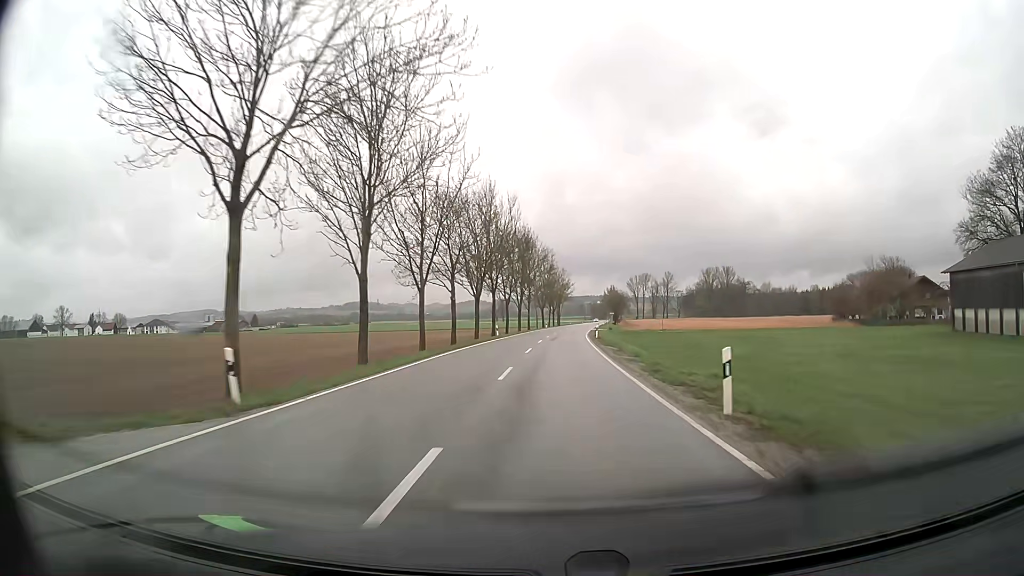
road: tertiary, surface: asphalt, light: Day
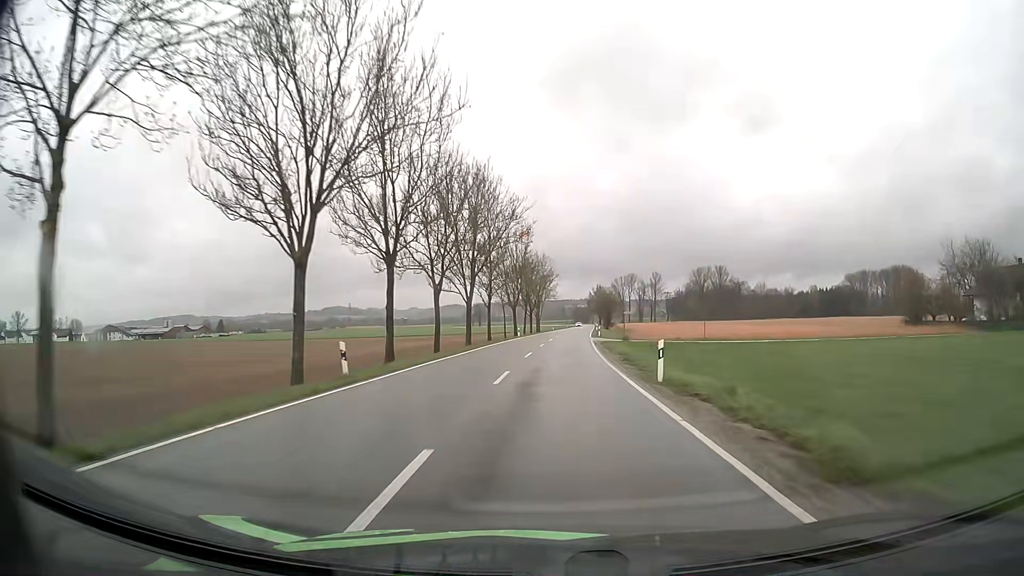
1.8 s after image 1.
(+0.6, +36.9) m; +2°
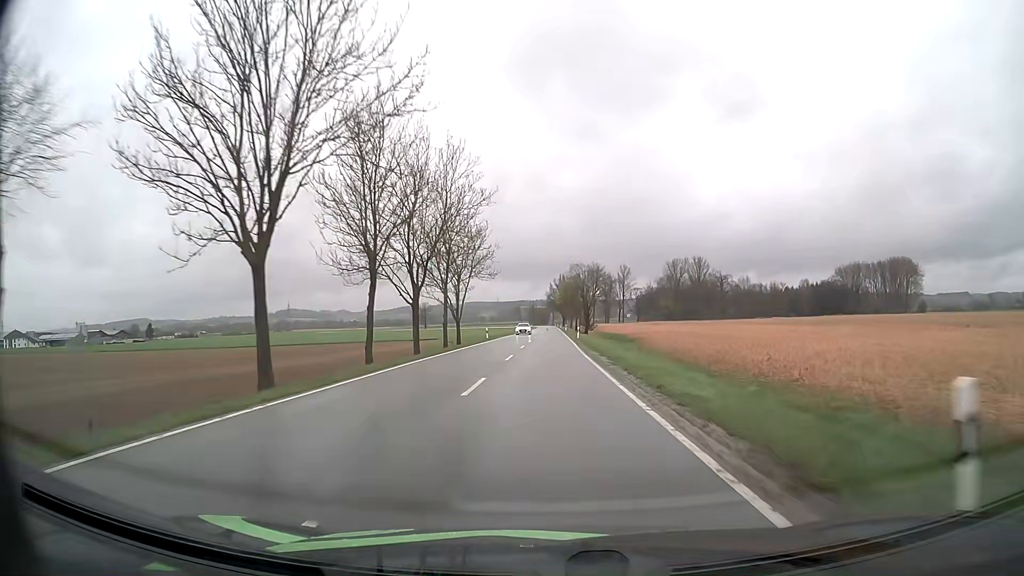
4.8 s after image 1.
(+2.2, +63.5) m; +4°
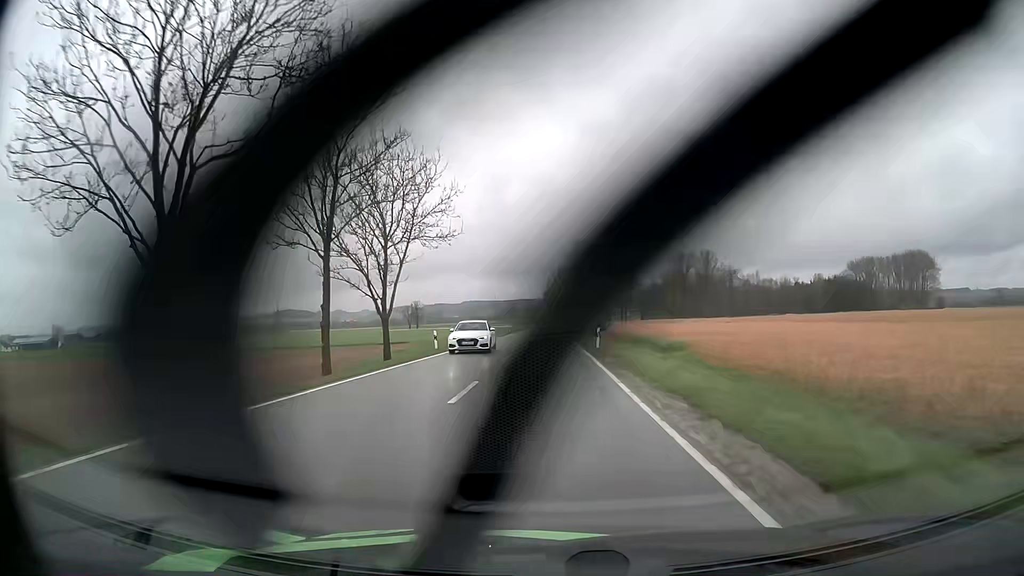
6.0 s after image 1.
(0.0, +25.9) m; 0°
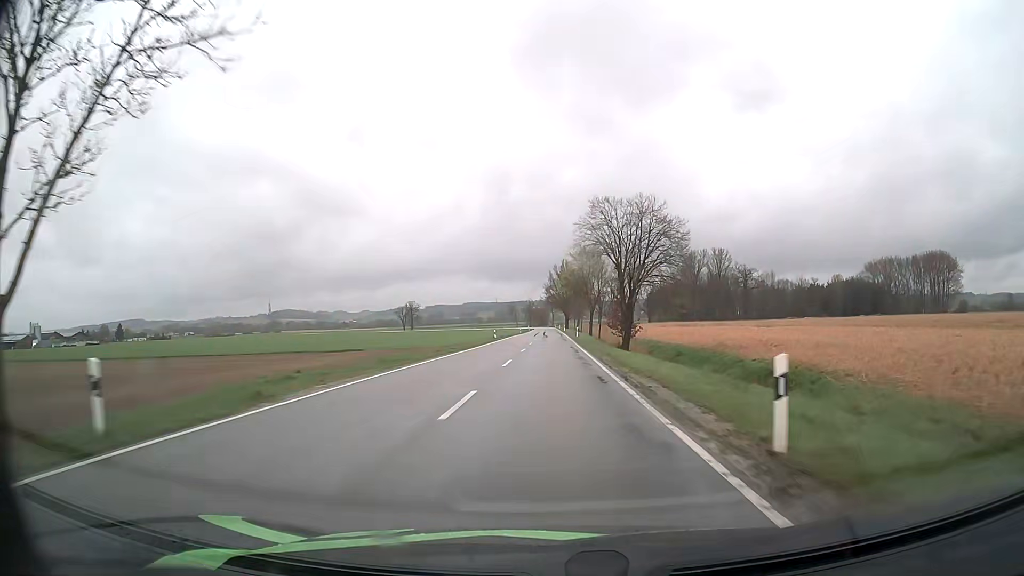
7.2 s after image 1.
(0.0, +26.1) m; 0°
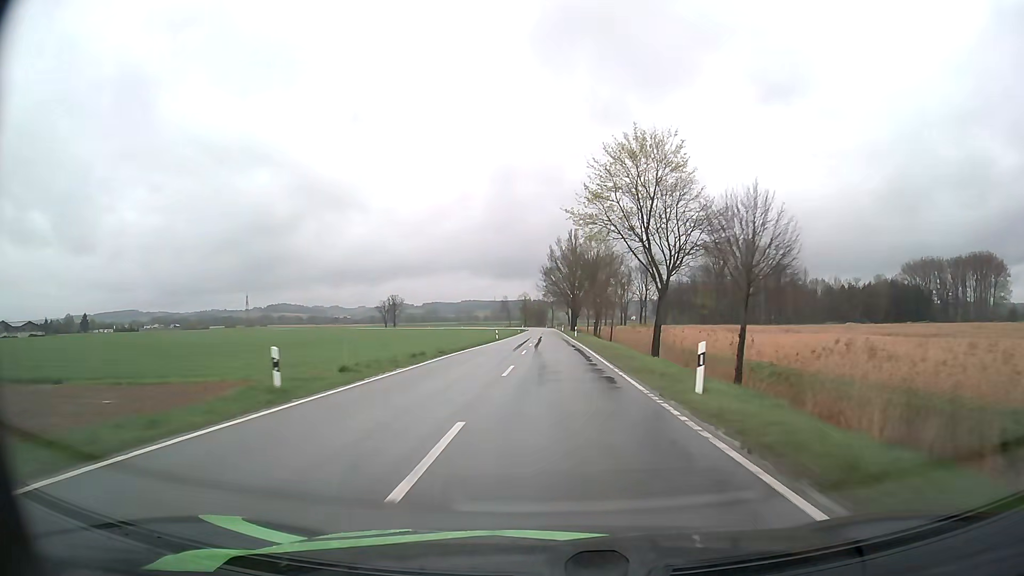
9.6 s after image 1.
(-0.2, +53.1) m; 0°
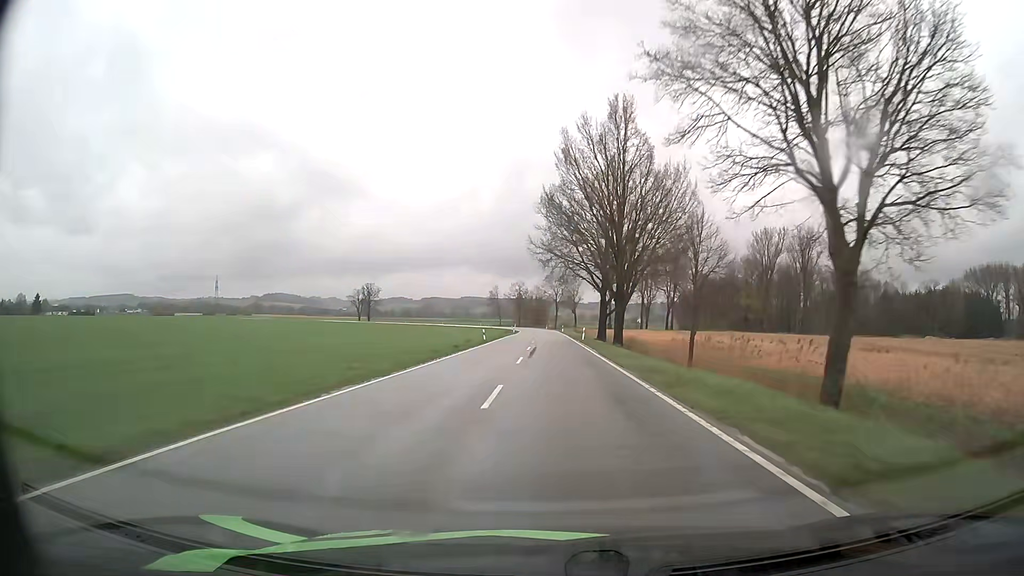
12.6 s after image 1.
(-0.5, +67.7) m; 0°
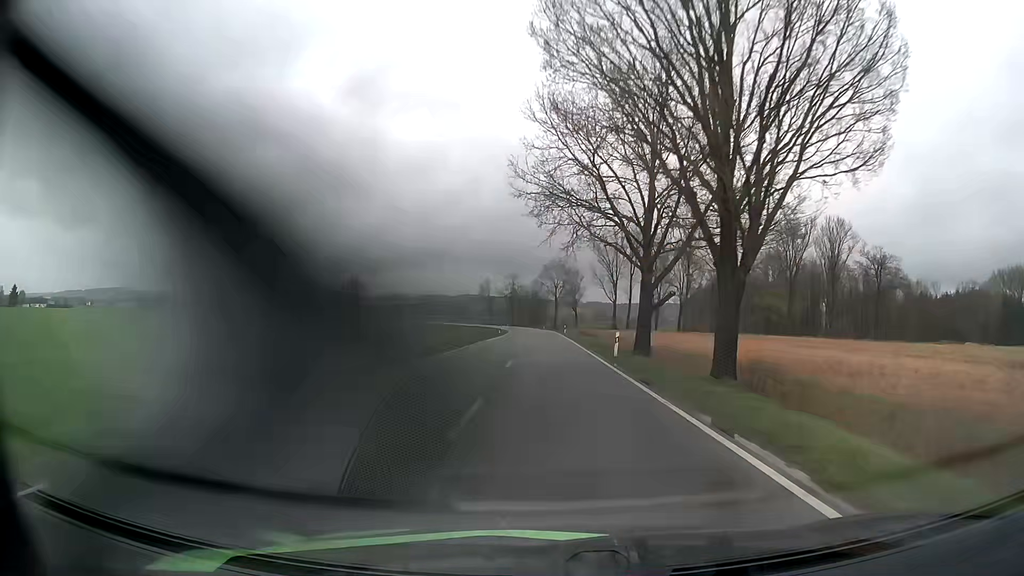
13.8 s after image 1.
(+0.1, +27.3) m; 0°
(0, +10) (0, +20) (0, +30) (0, +40) (0, +50) (0, +60) (0, +70) (-1, +80) (-1, +90) (-1, +100) m
